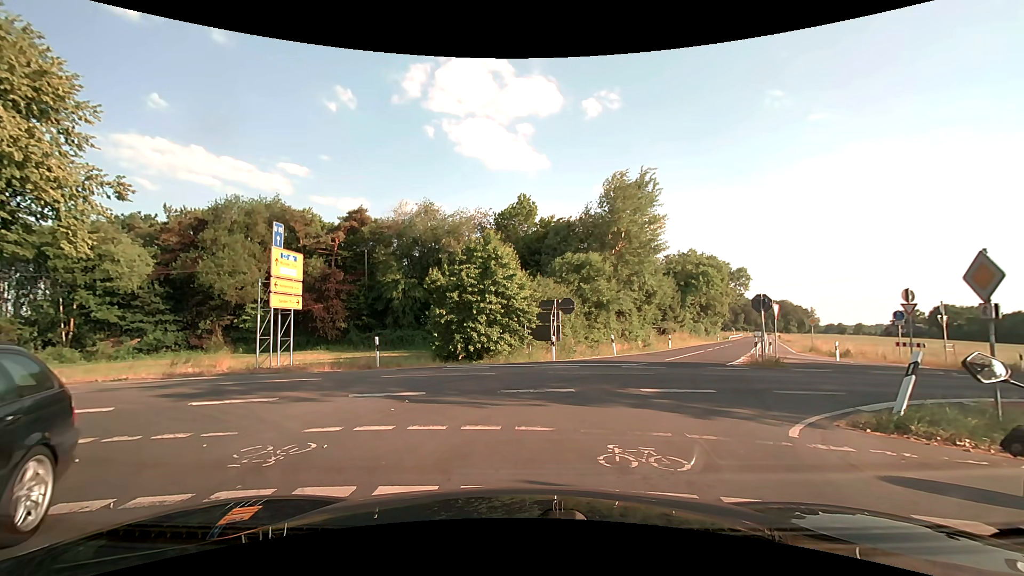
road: tertiary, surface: asphalt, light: Day
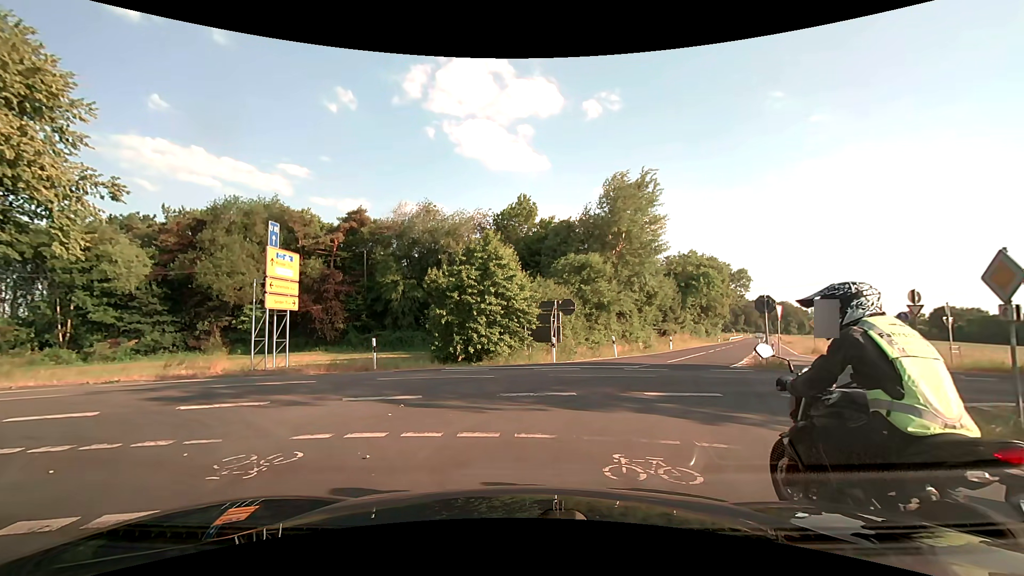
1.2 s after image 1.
(0.0, +0.3) m; 0°
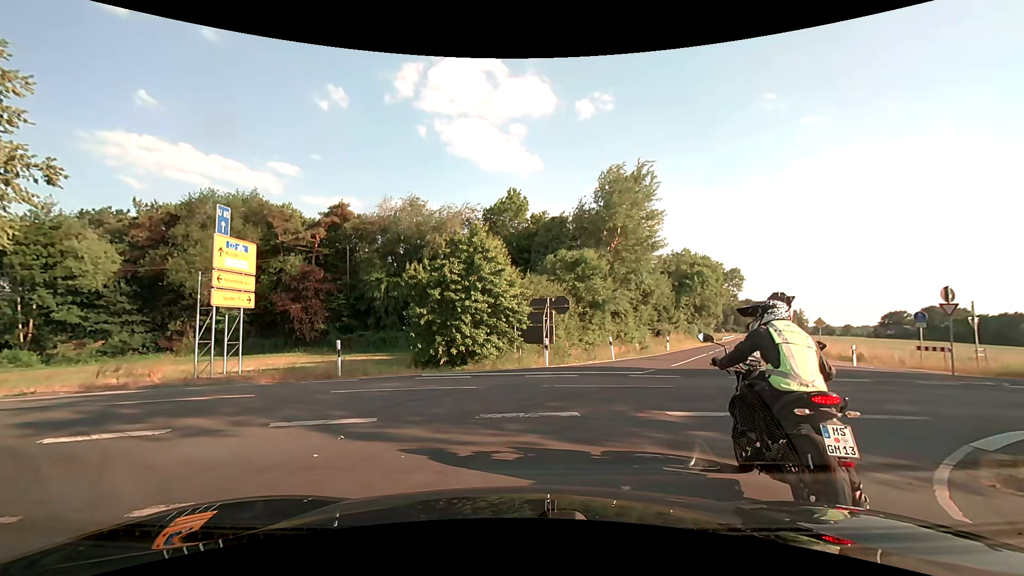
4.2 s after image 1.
(0.0, +2.4) m; 0°
